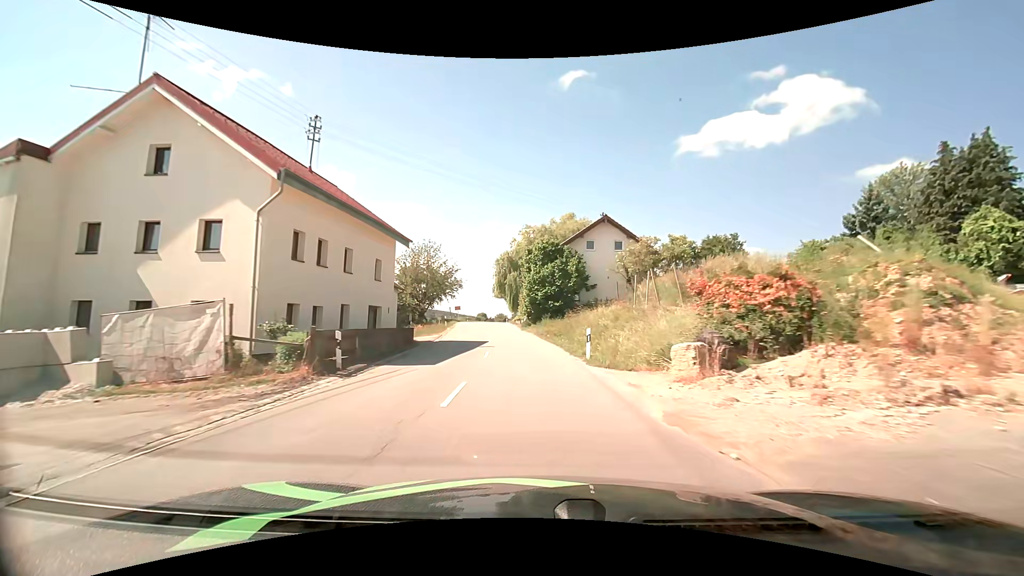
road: secondary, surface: asphalt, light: Day
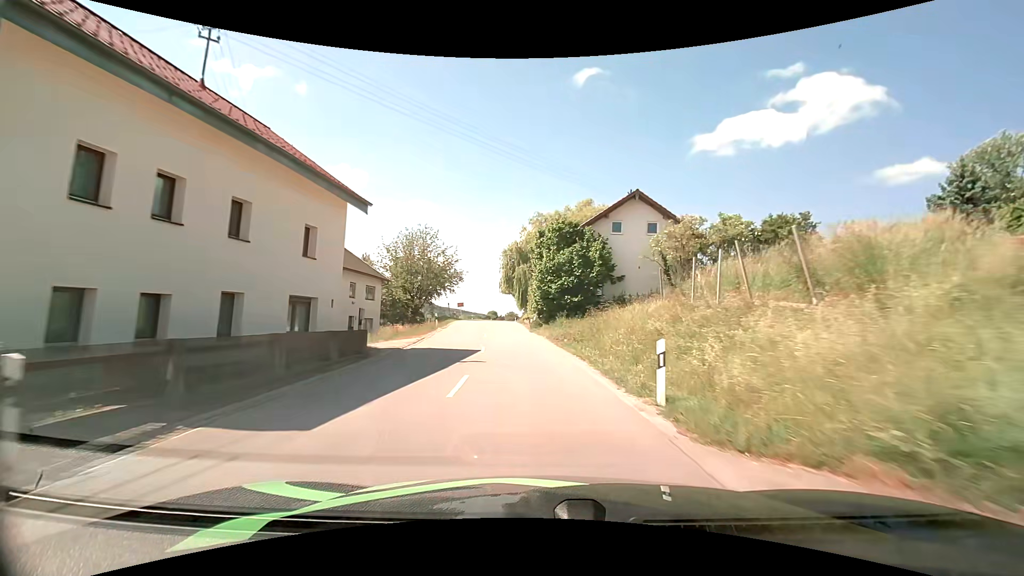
(-0.1, +8.5) m; -1°
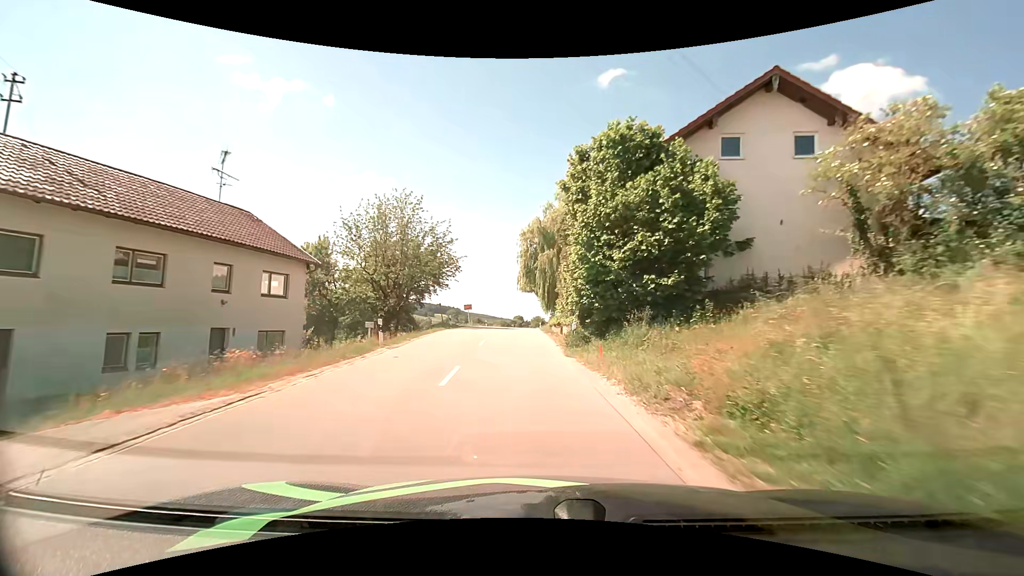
(-0.4, +17.4) m; -3°
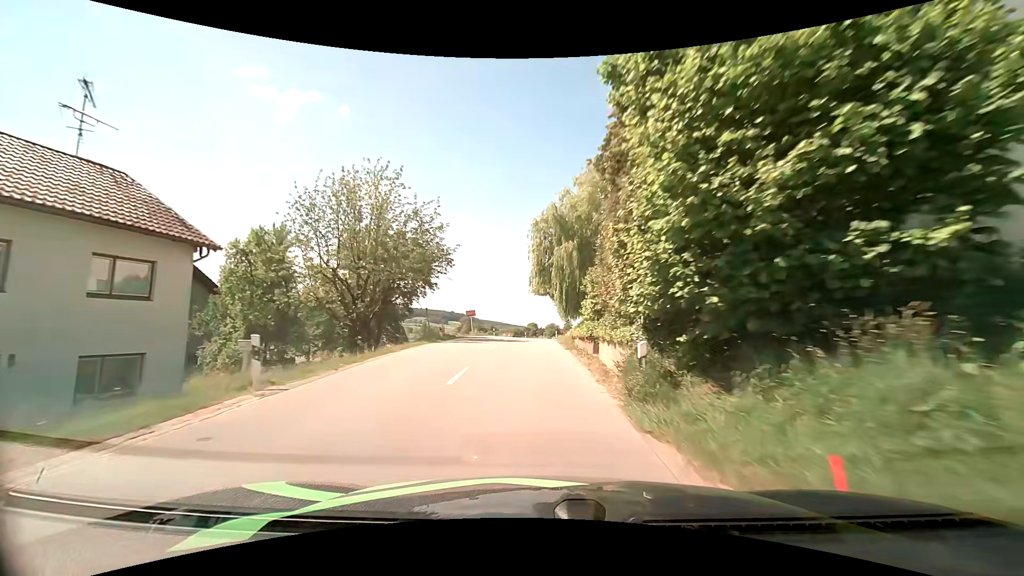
(-0.2, +8.8) m; -2°
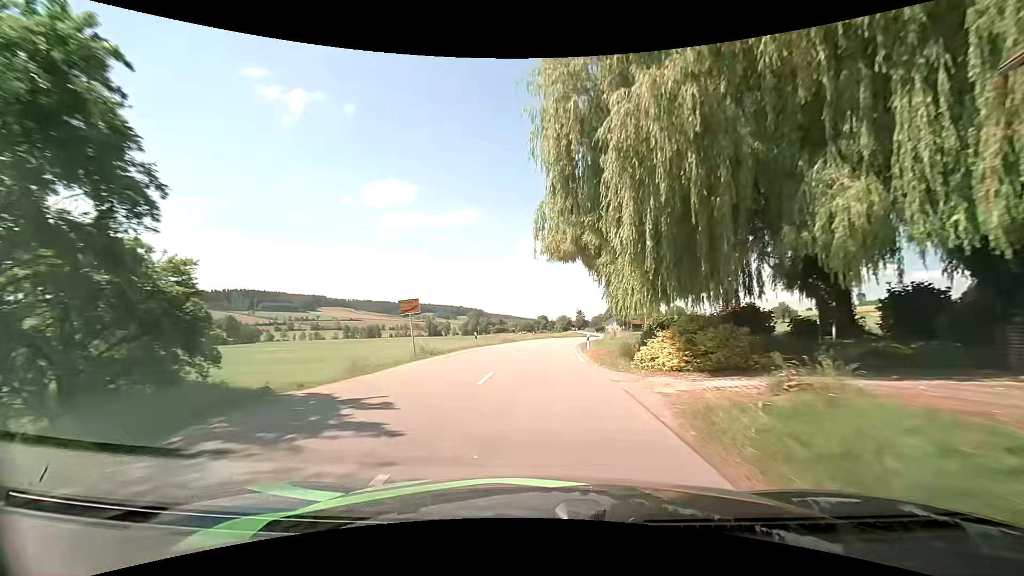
(-0.5, +26.1) m; -2°
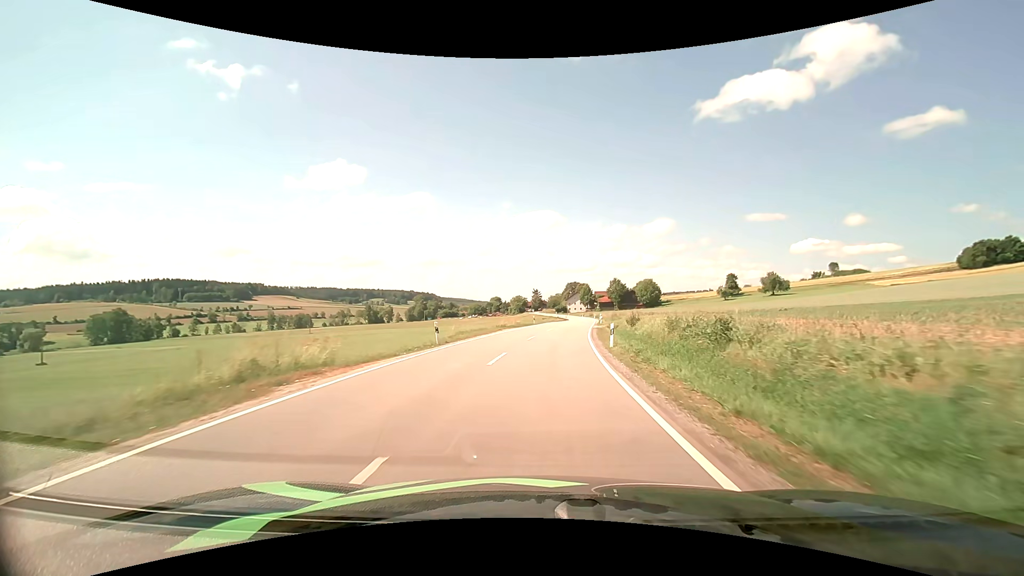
(+1.9, +45.0) m; +6°
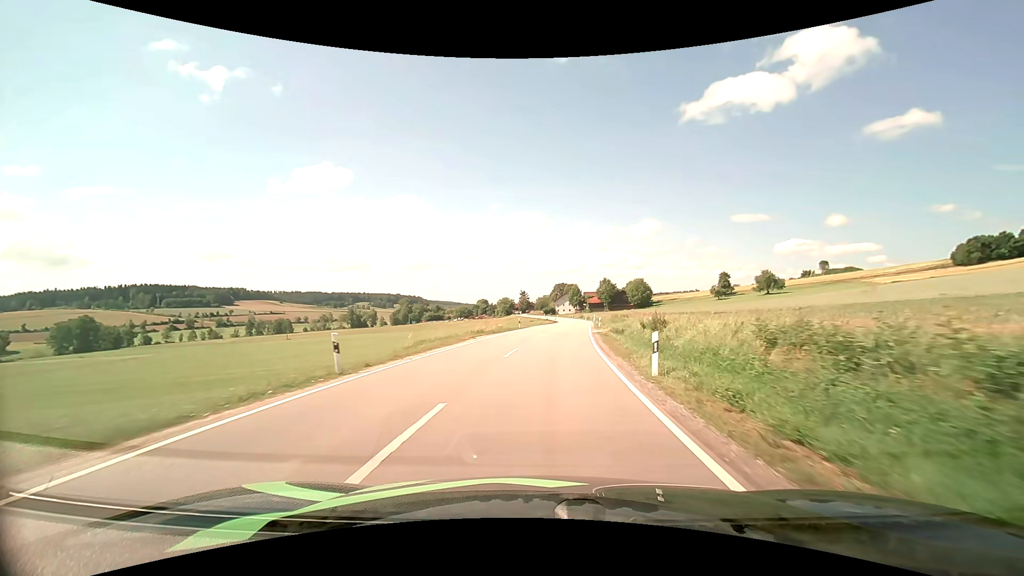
(+0.1, +9.4) m; +2°
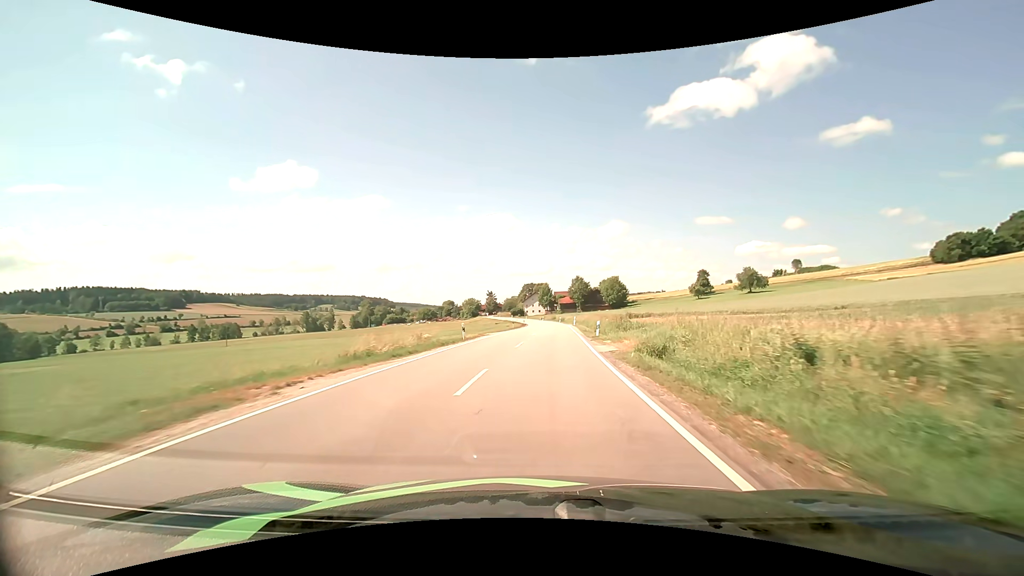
(+0.5, +19.2) m; +3°
(0, +10) (0, +20) (+1, +30) (+2, +40) (+2, +50) (+2, +60) (+2, +70) (+3, +80) (+3, +90) (+2, +100) m
